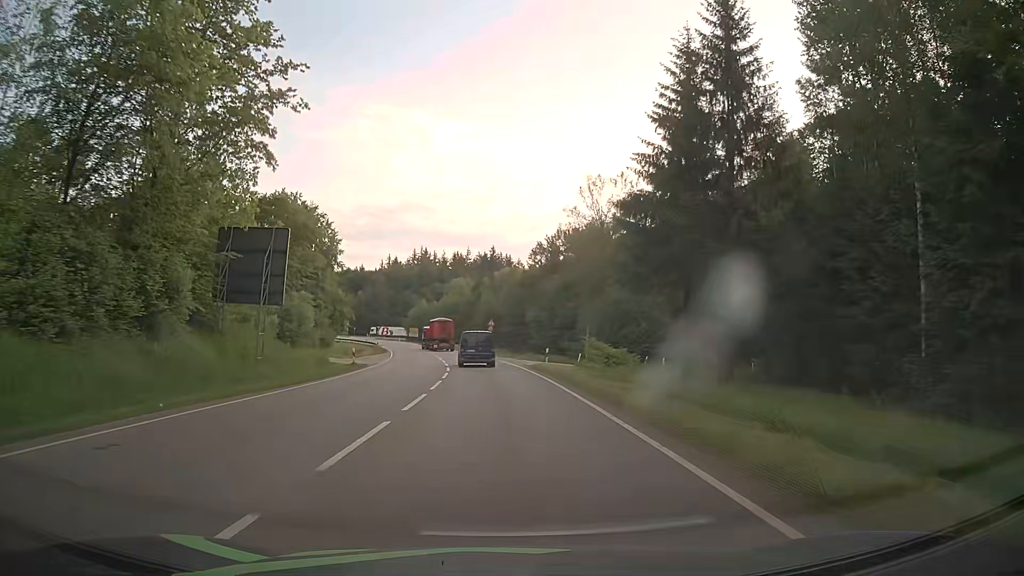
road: secondary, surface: asphalt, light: Day
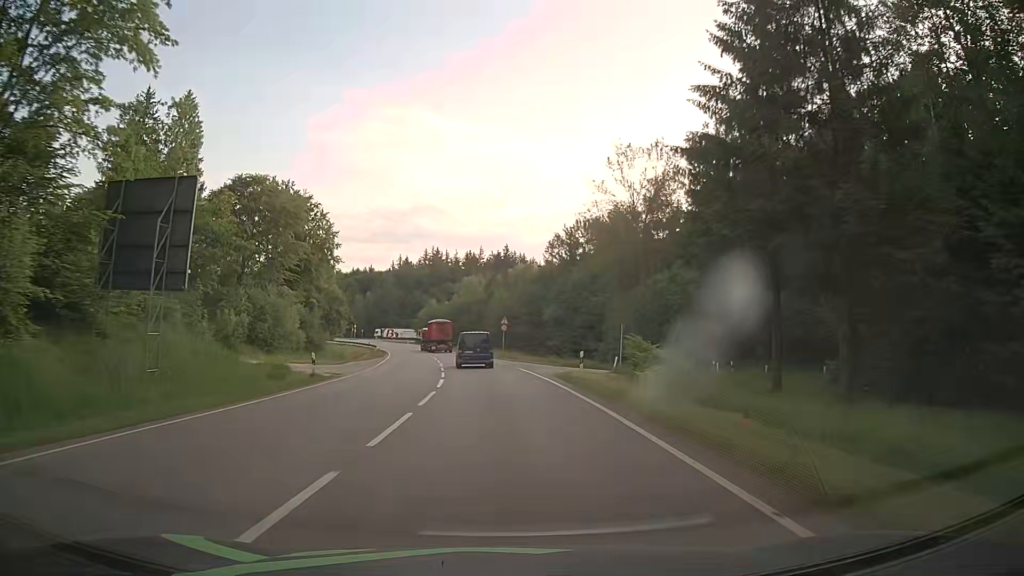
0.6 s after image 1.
(-0.1, +10.4) m; -1°
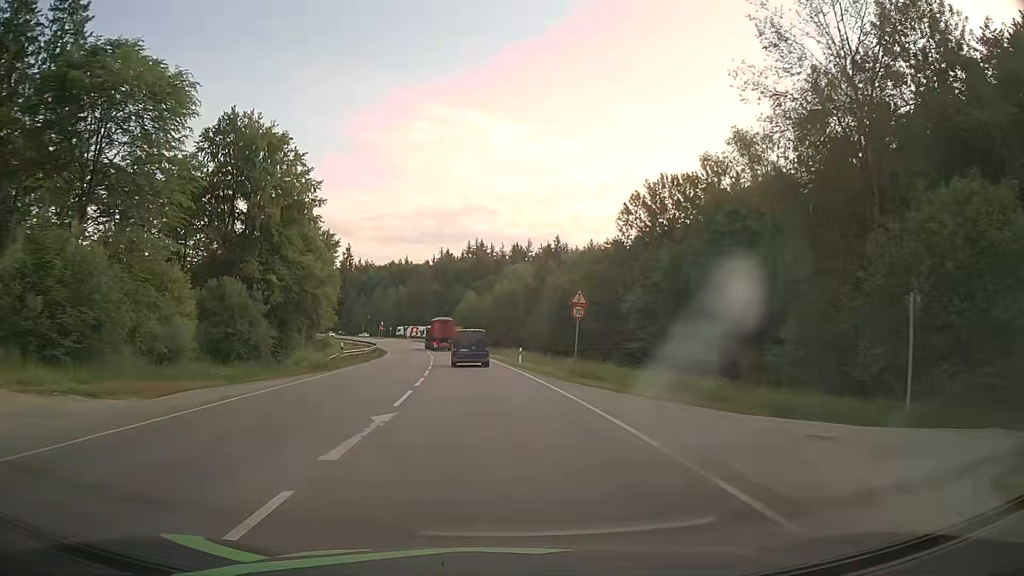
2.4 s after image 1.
(-1.2, +31.2) m; -4°
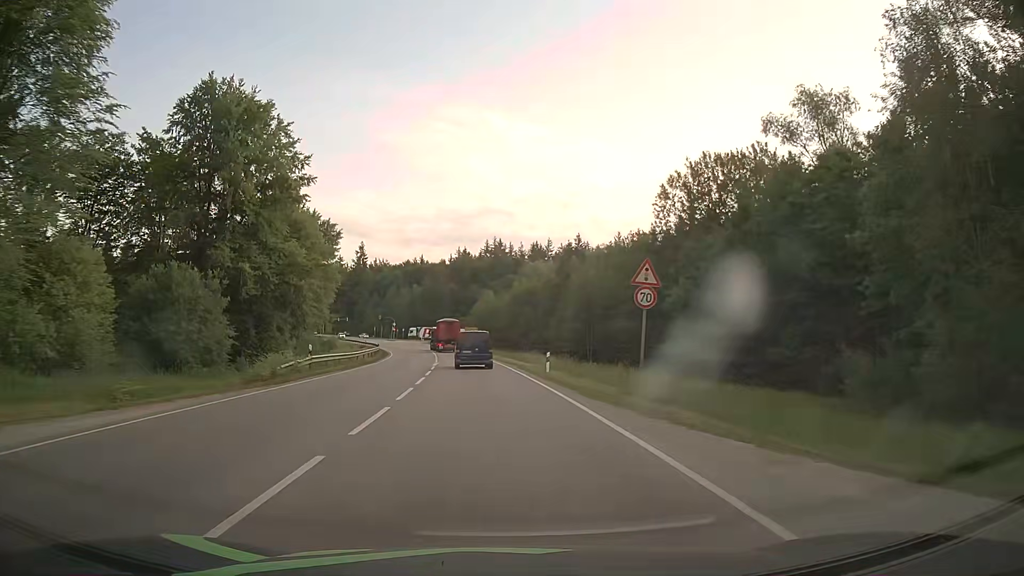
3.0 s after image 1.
(-0.1, +10.3) m; -1°
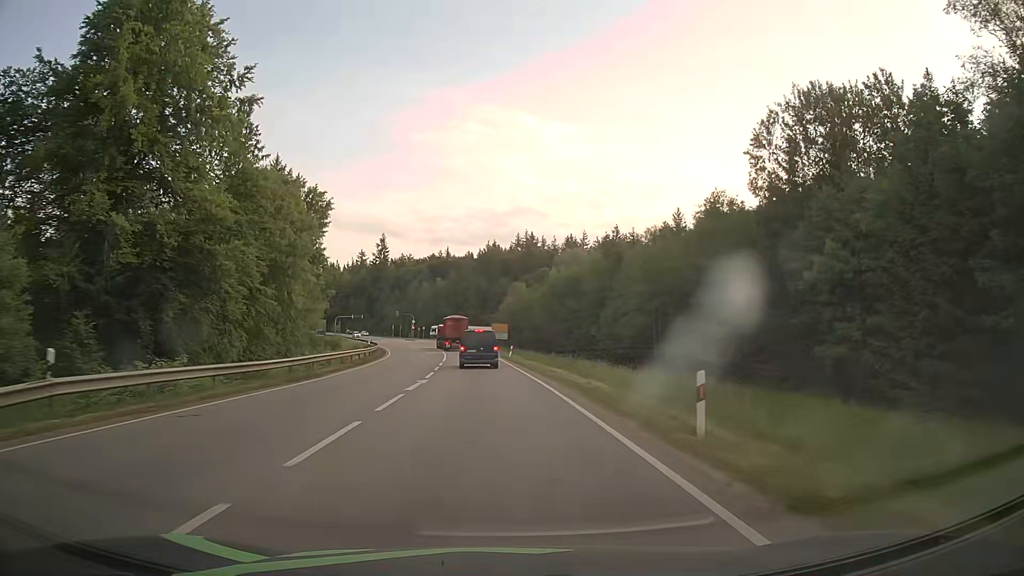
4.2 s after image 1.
(-0.6, +20.5) m; -3°
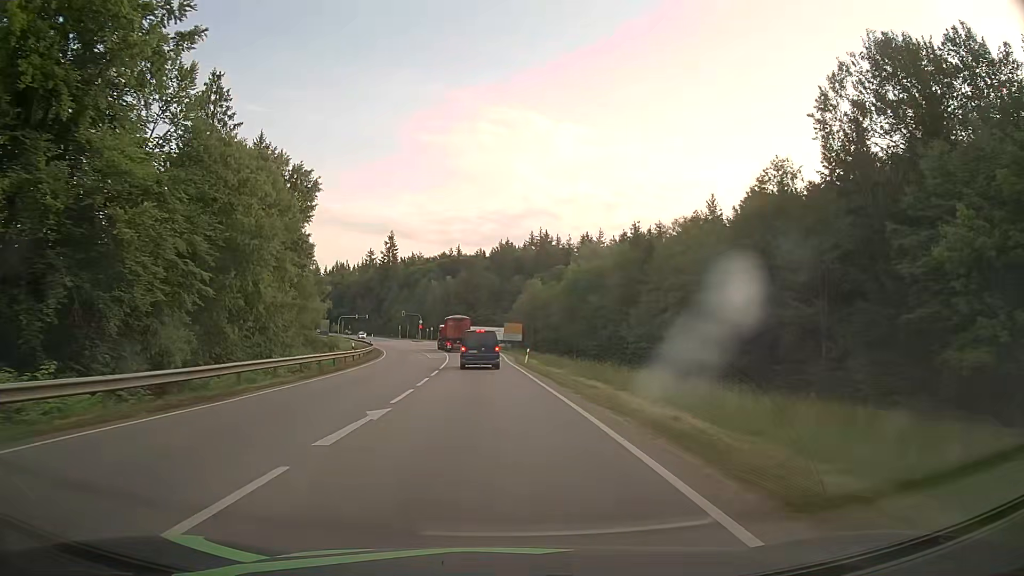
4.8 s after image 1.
(-0.1, +10.1) m; -1°
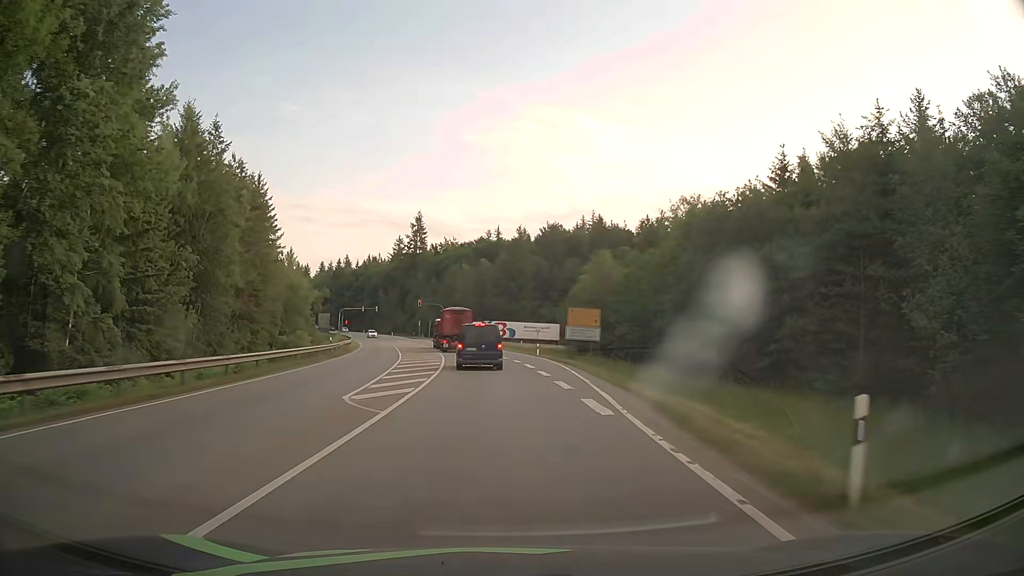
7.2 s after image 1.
(-1.2, +38.5) m; -4°
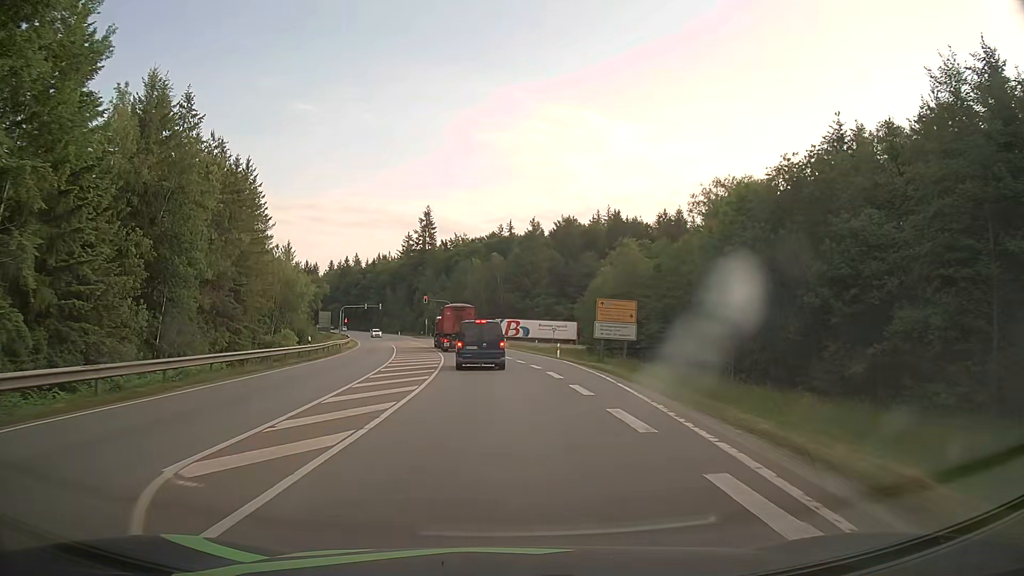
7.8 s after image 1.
(0.0, +8.6) m; -1°
